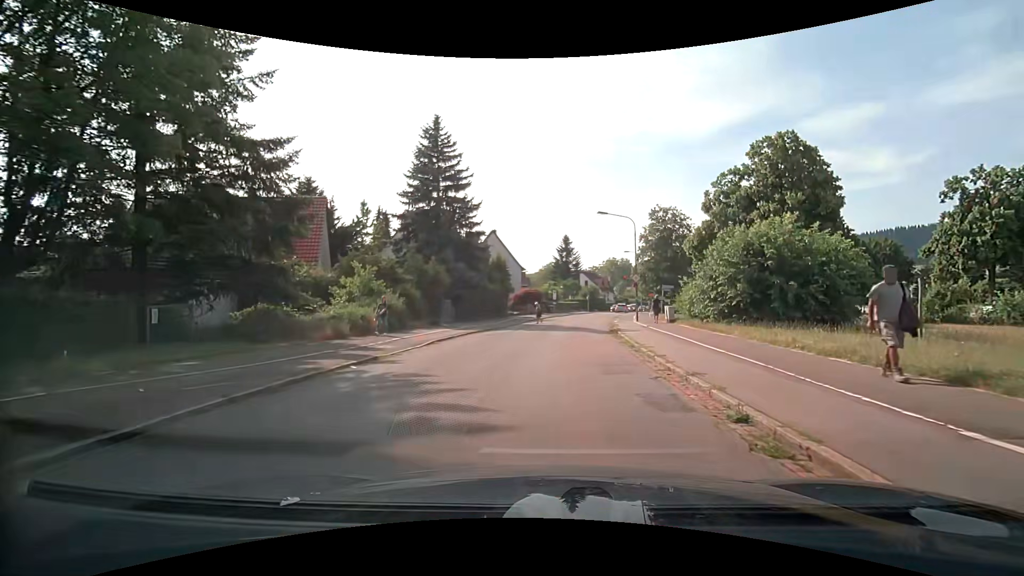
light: Day
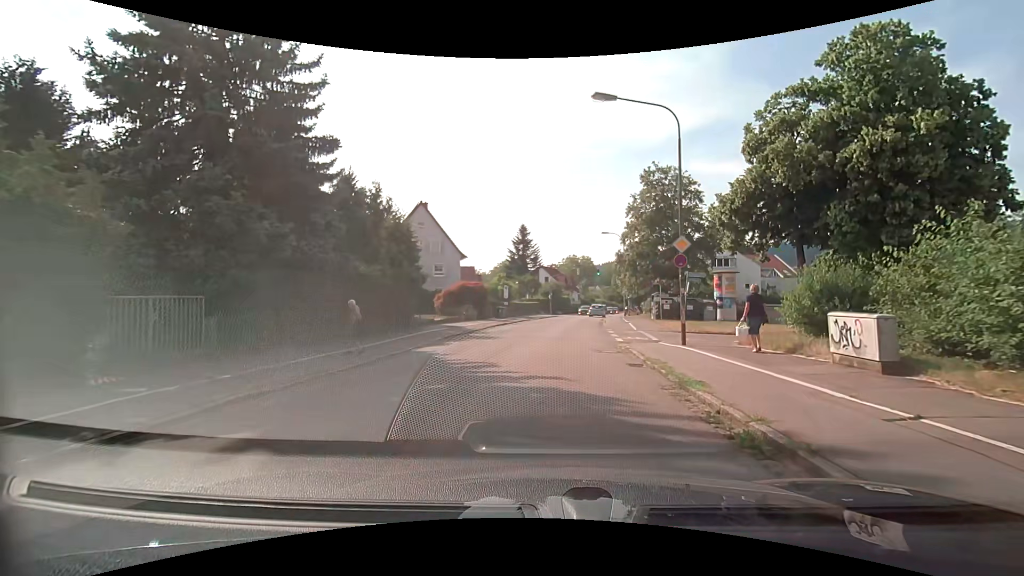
(+0.8, +21.2) m; +5°
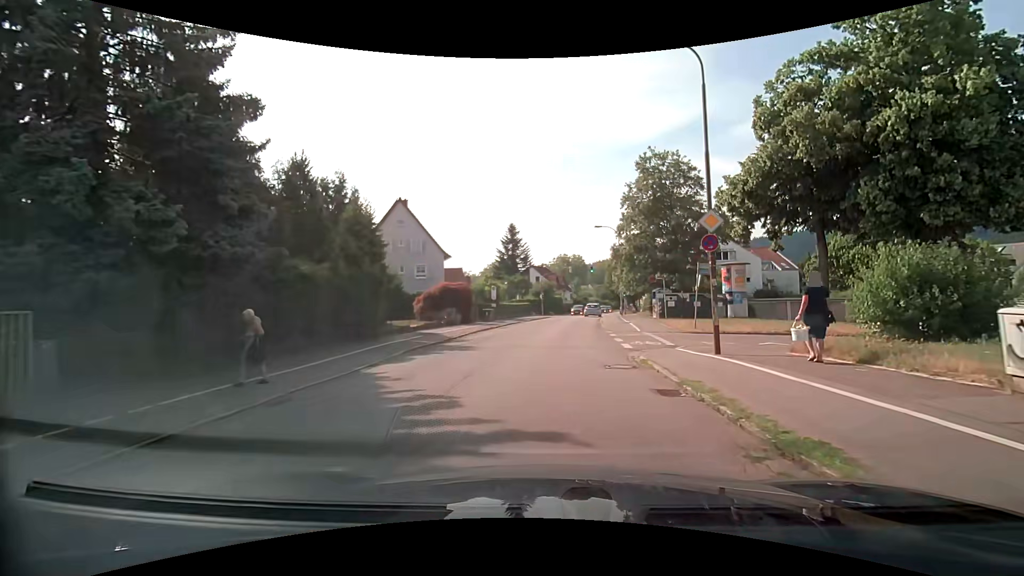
(0.0, +3.8) m; +1°
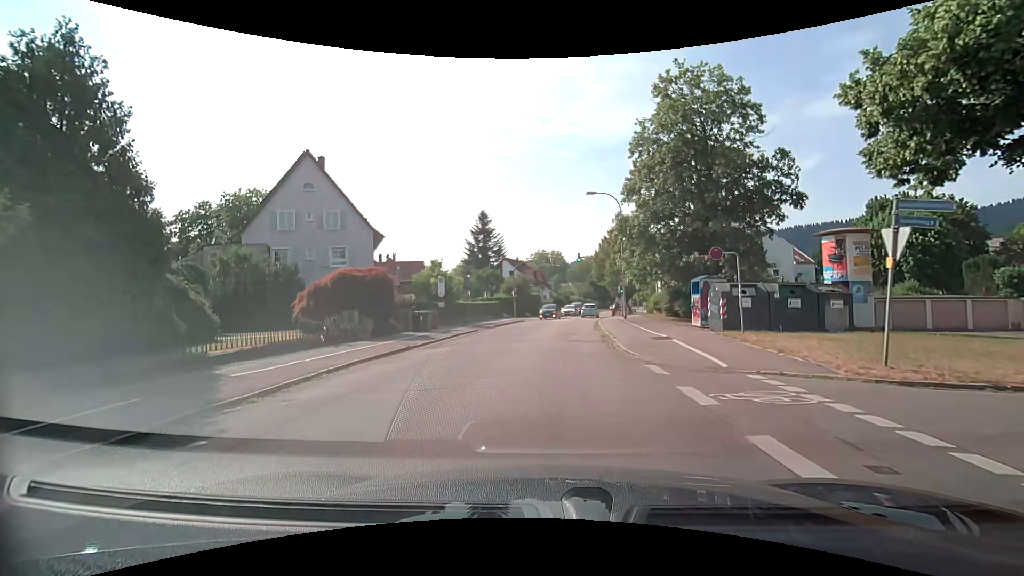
(+0.2, +15.3) m; +2°
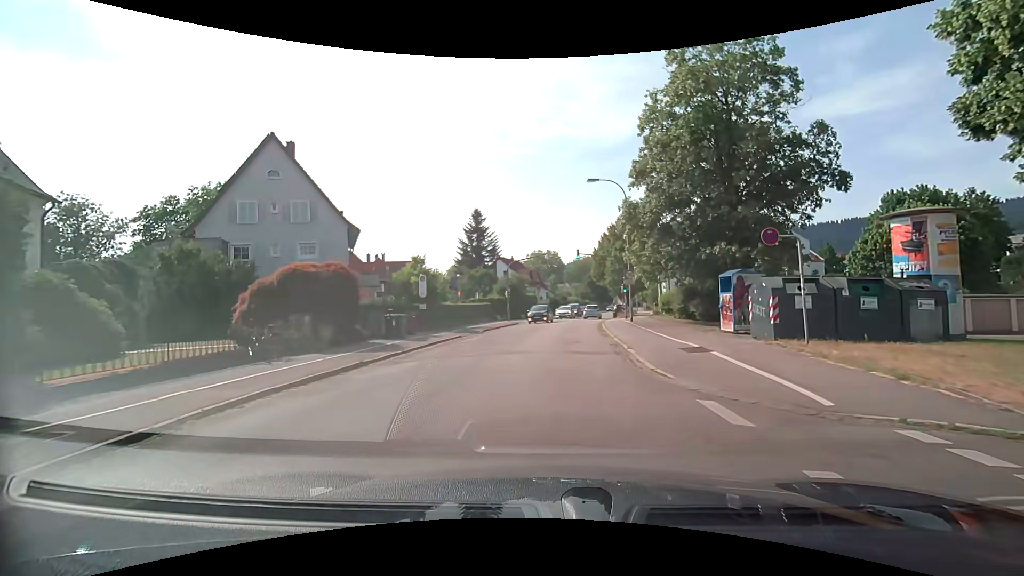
(0.0, +4.2) m; 0°
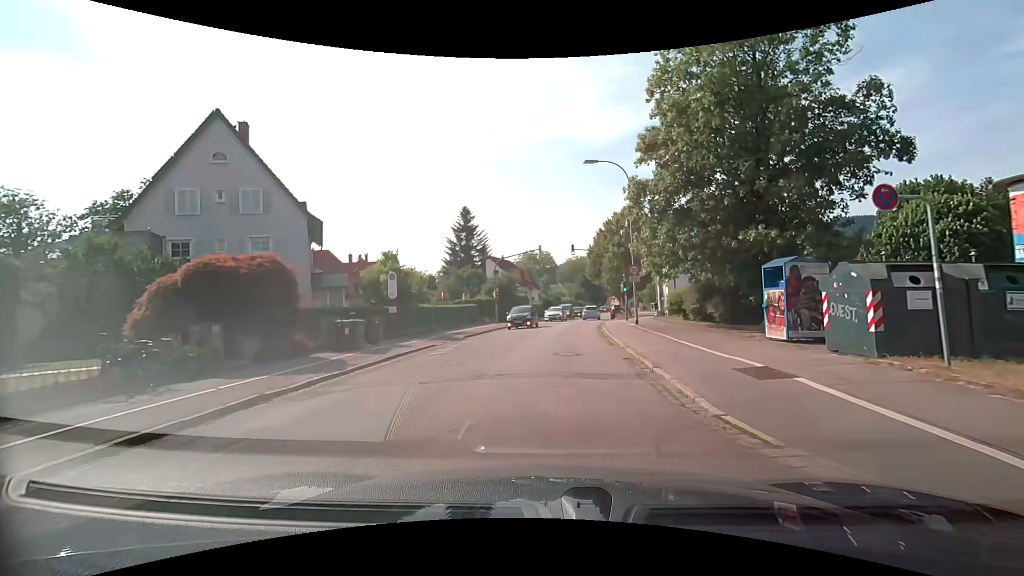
(0.0, +4.4) m; +2°
